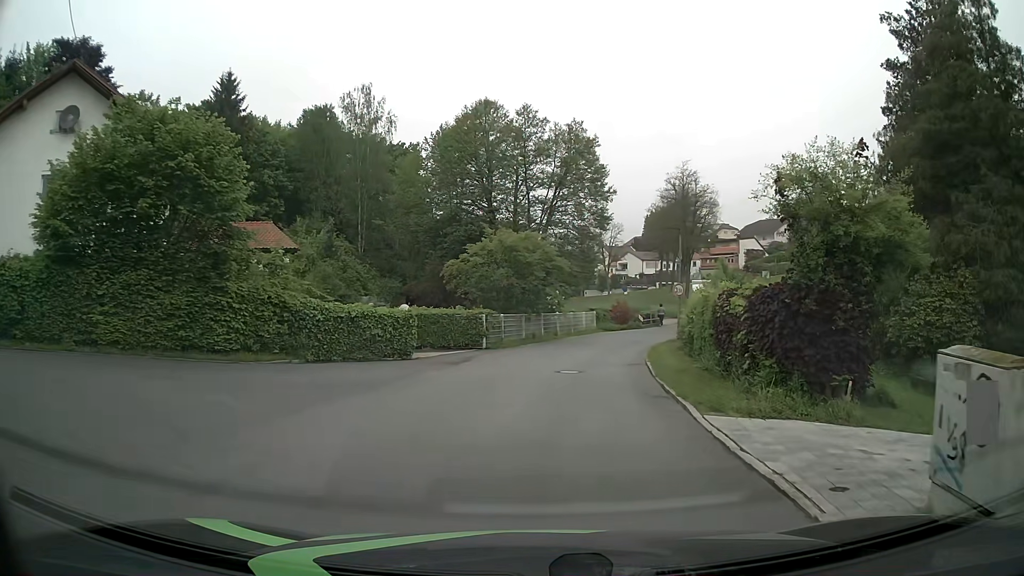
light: Day
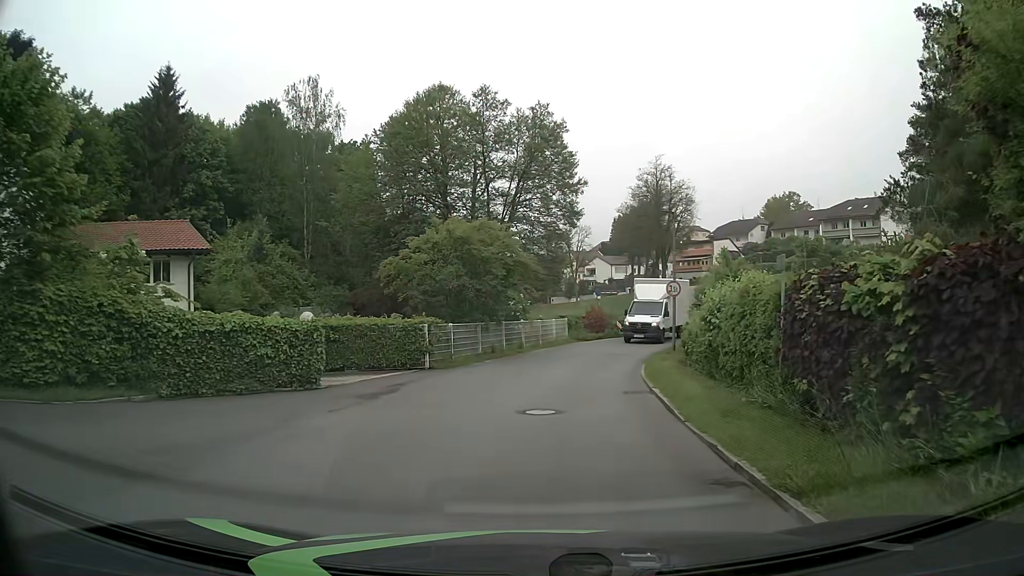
(+0.1, +6.0) m; +3°
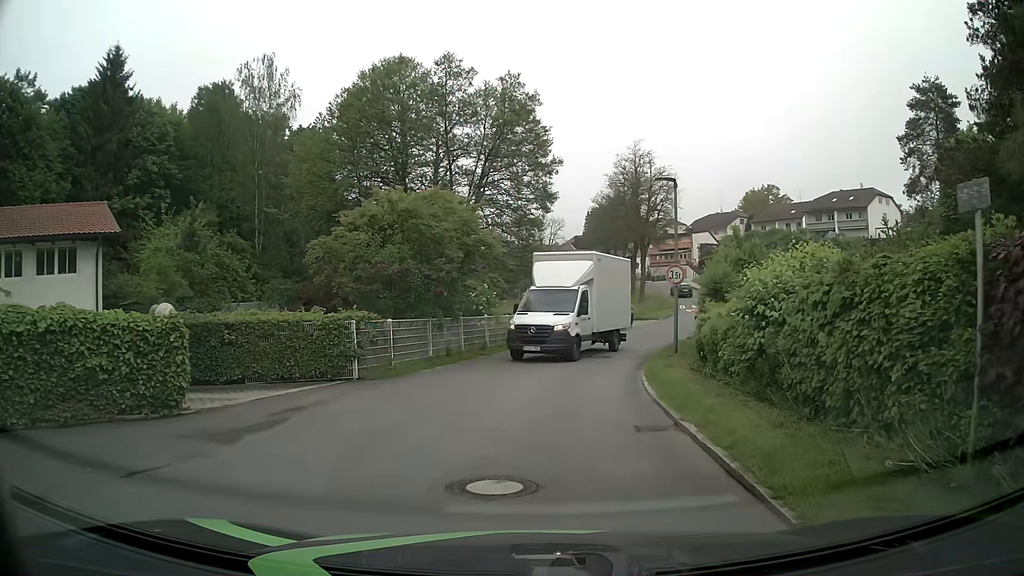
(+0.1, +4.8) m; +2°
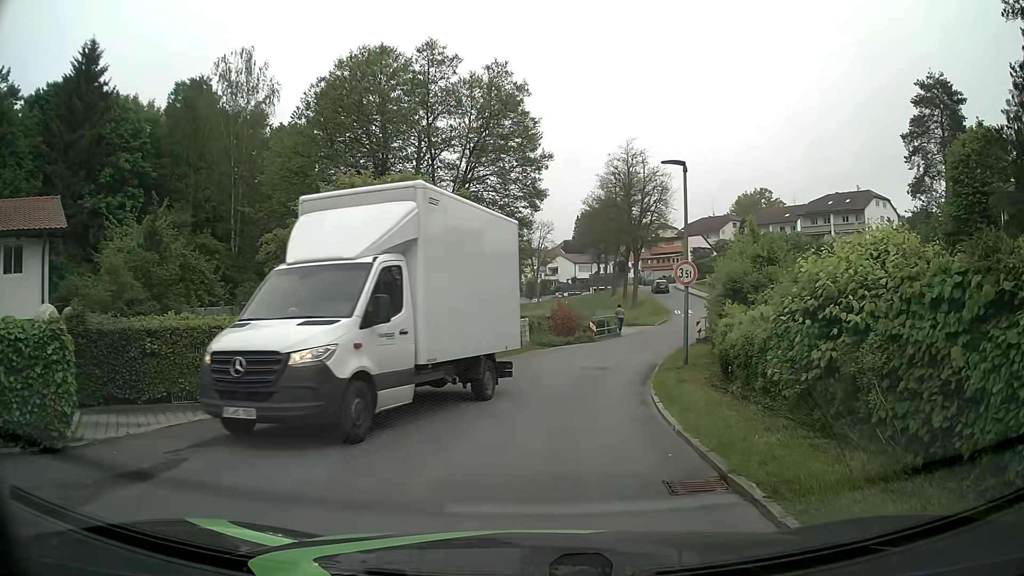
(0.0, +2.5) m; +1°
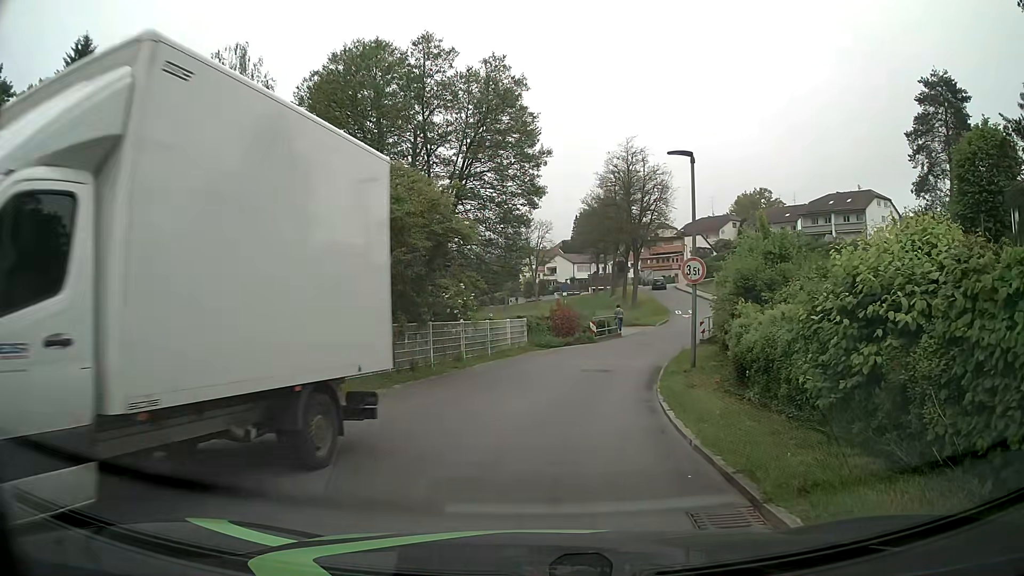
(0.0, +1.0) m; +2°
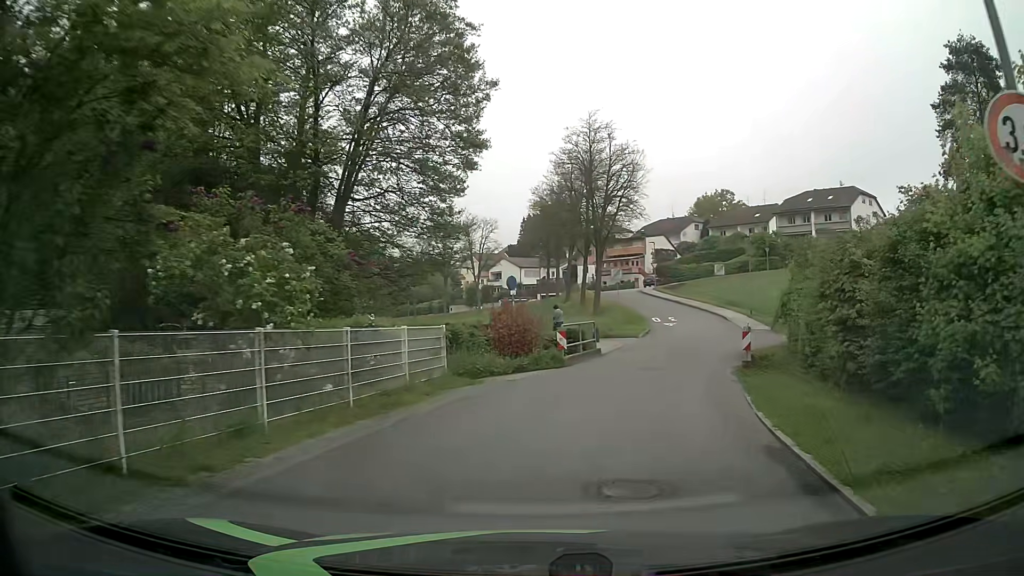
(-0.1, +12.8) m; +3°
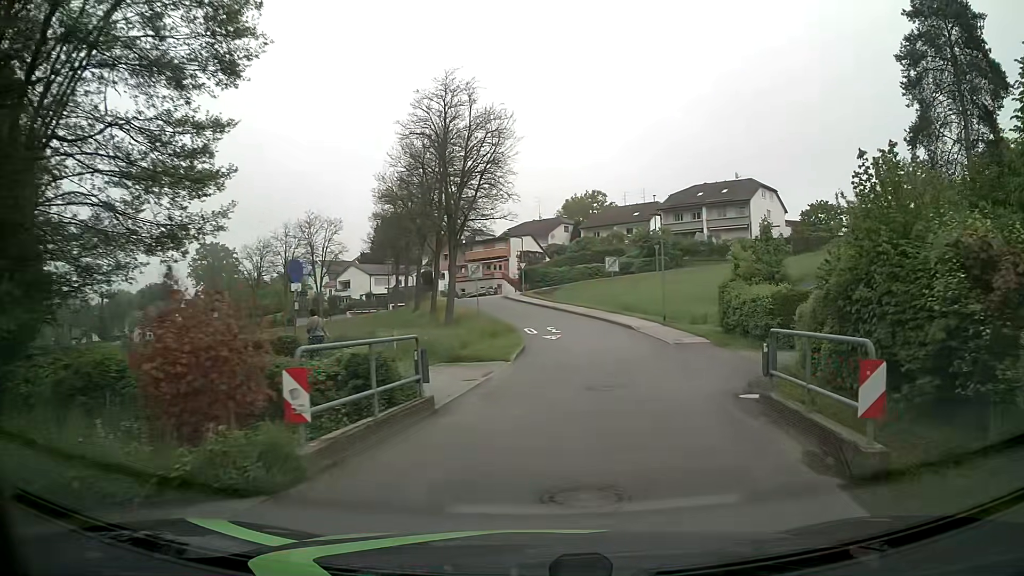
(+1.3, +12.6) m; +11°
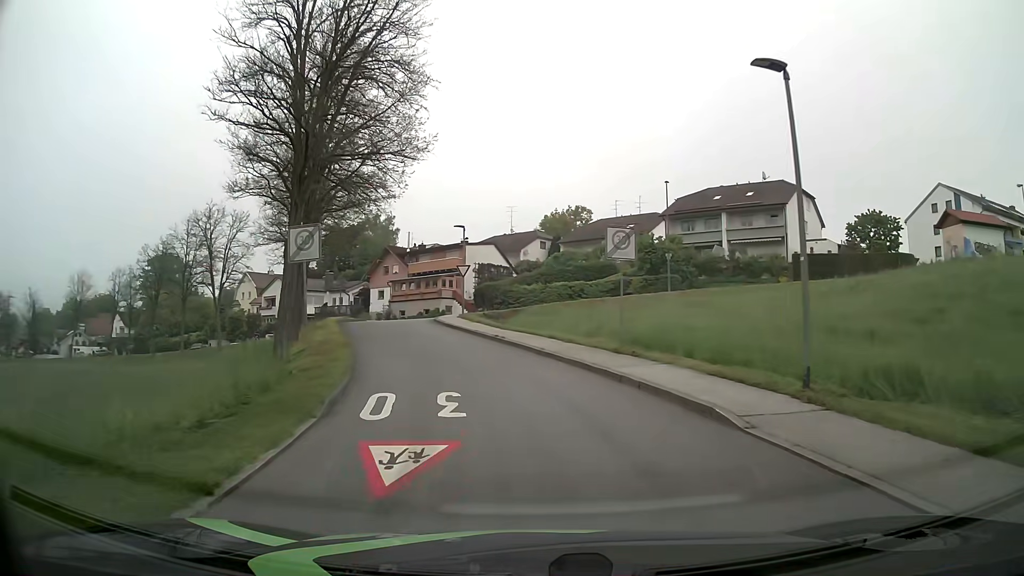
(+1.8, +22.2) m; +1°
(-1, +10) (-2, +20) (-5, +29) (-7, +39) (-5, +49) (-8, +58) (-16, +64) (-25, +69) (-33, +74) (-42, +80) m
